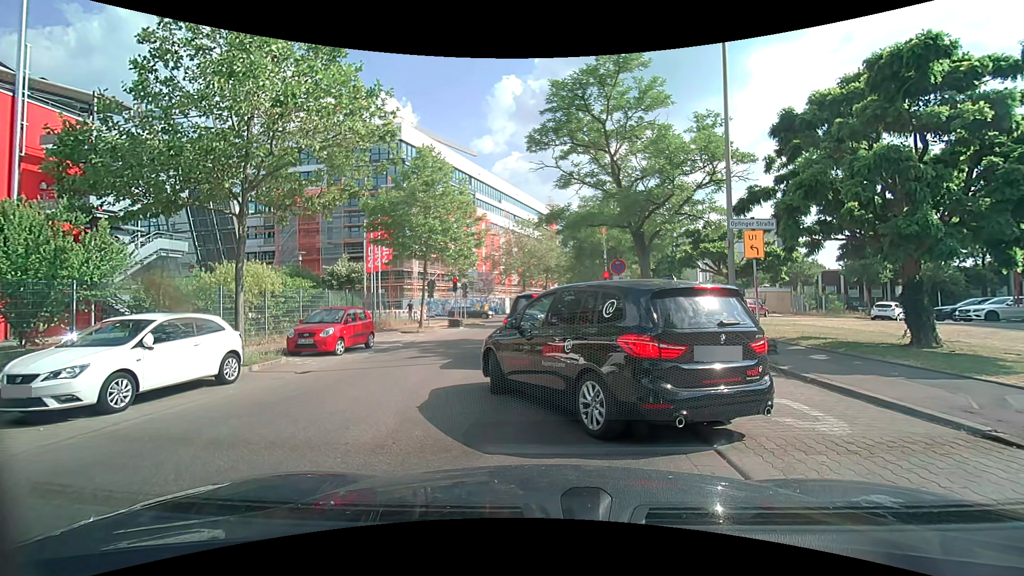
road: unclassified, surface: asphalt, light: Day
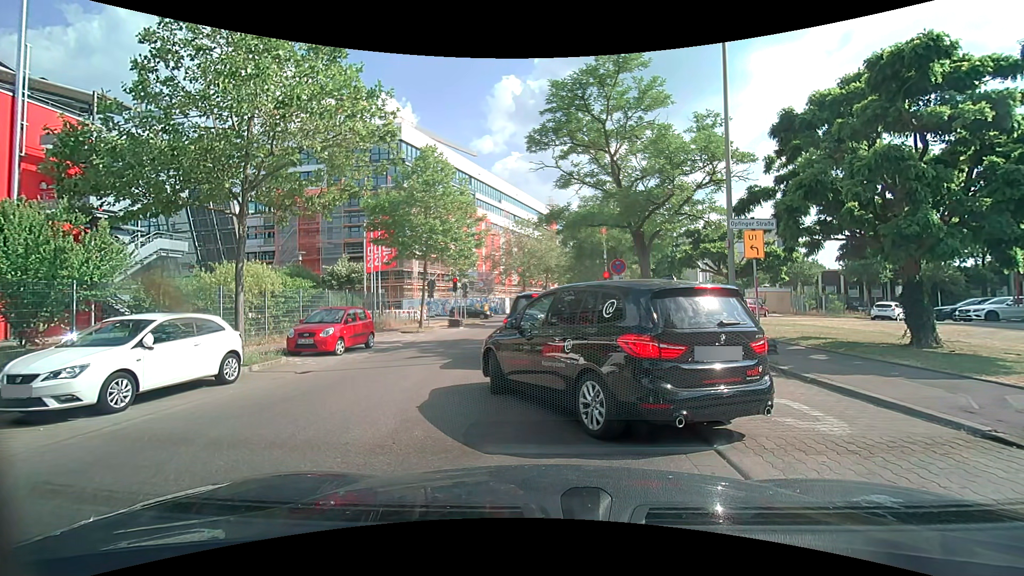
(0.0, 0.0) m; 0°
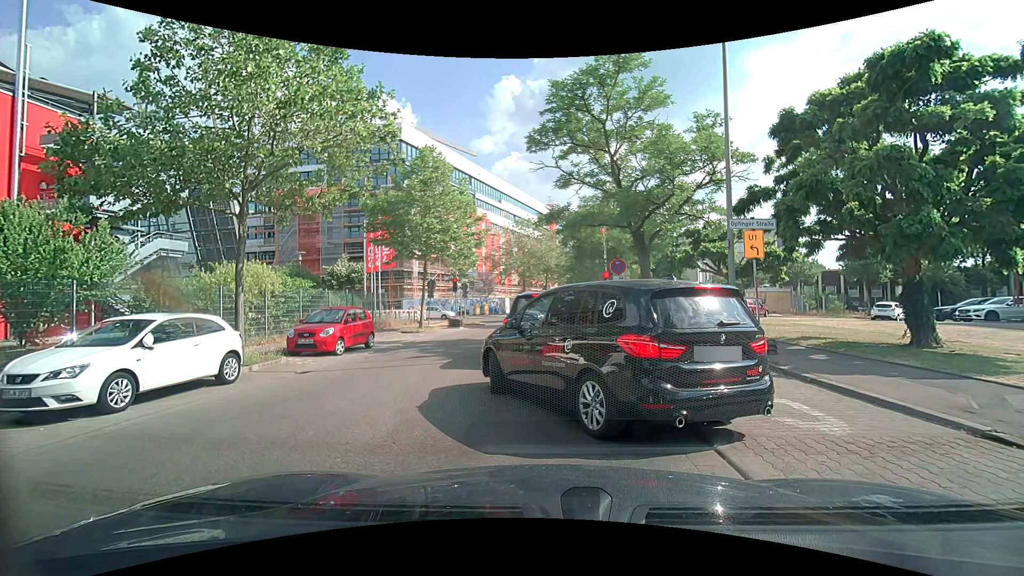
(0.0, 0.0) m; 0°
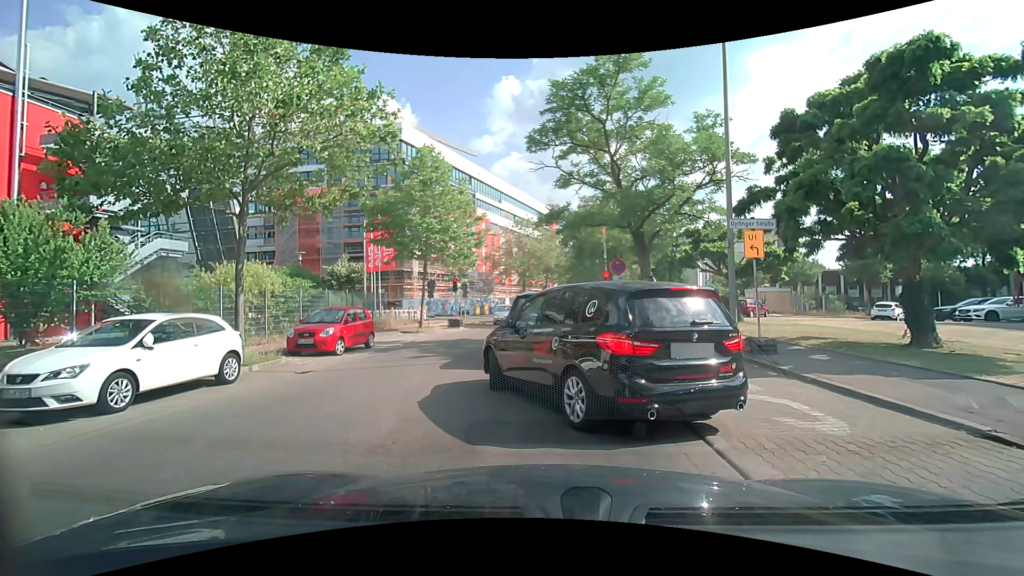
(0.0, 0.0) m; 0°
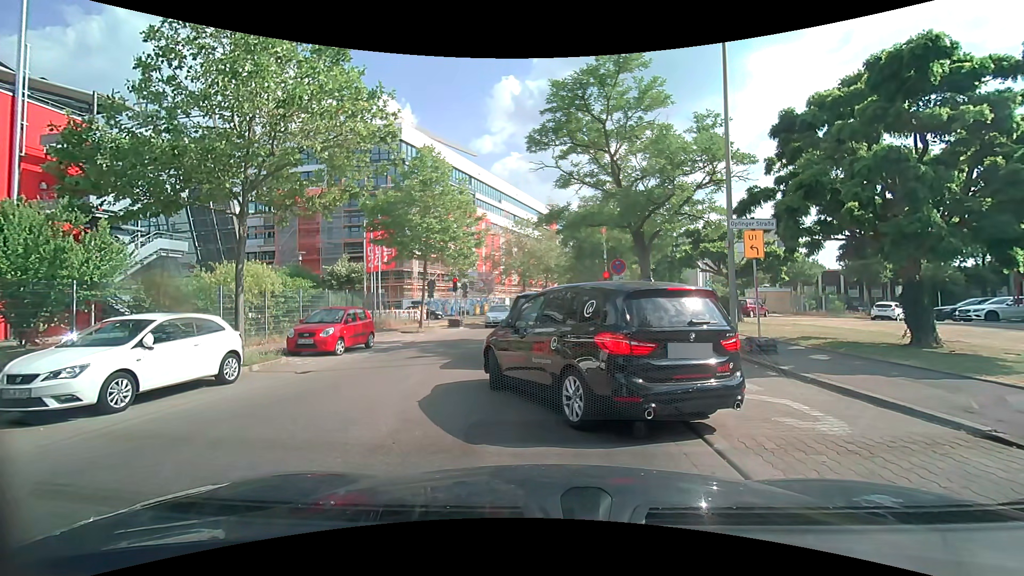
(0.0, 0.0) m; 0°
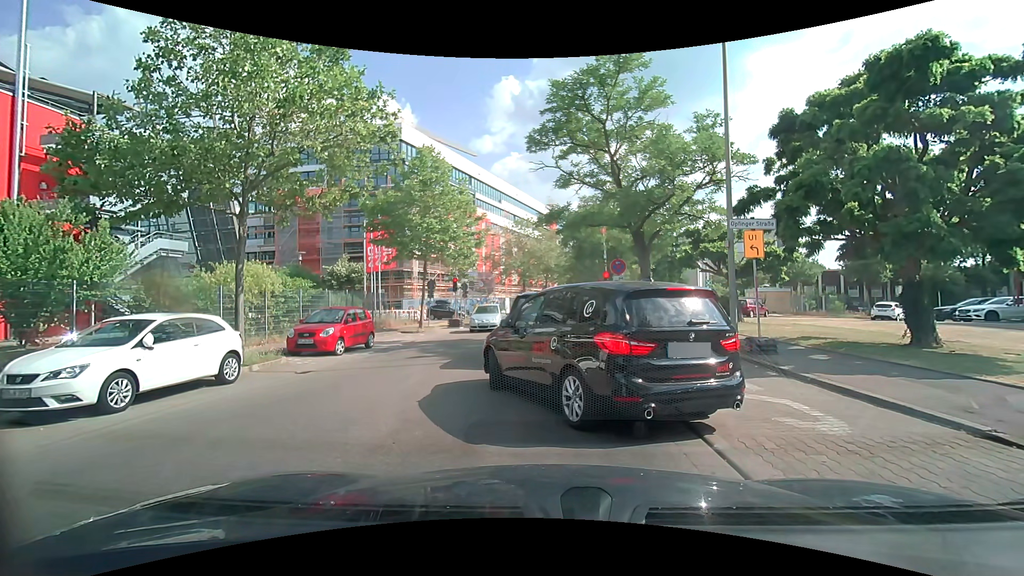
(0.0, 0.0) m; 0°
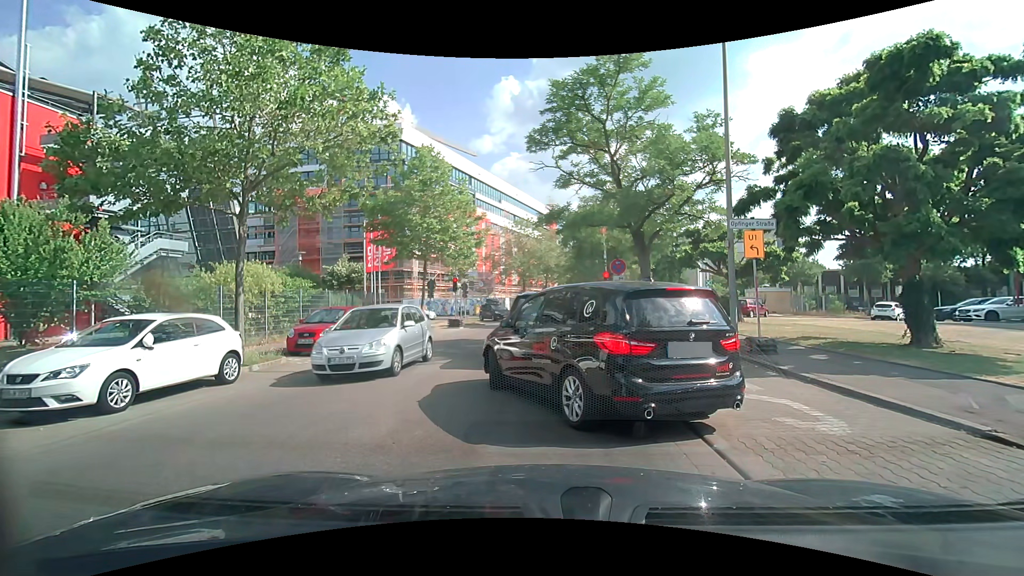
(0.0, 0.0) m; 0°
